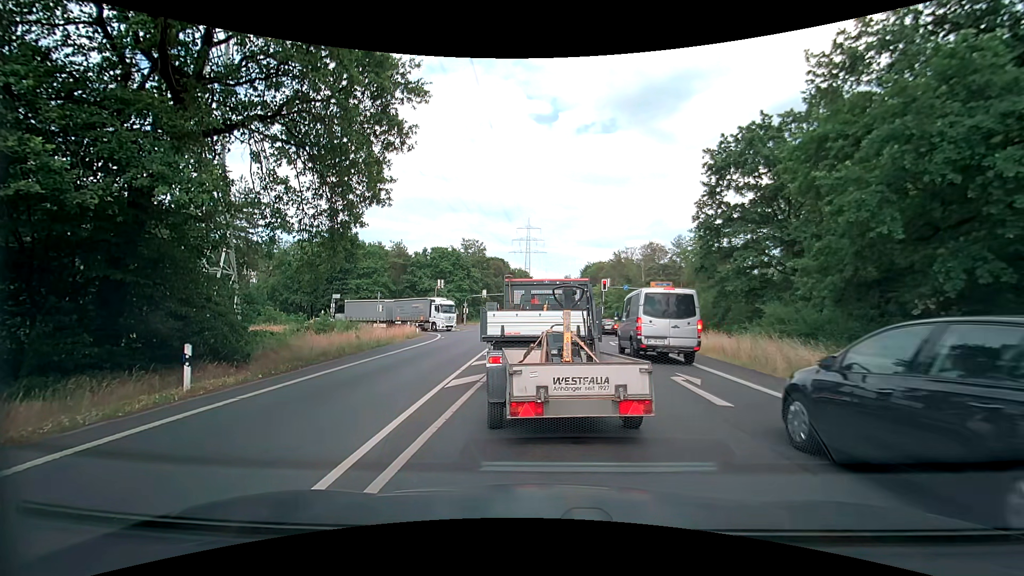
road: secondary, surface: asphalt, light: Day
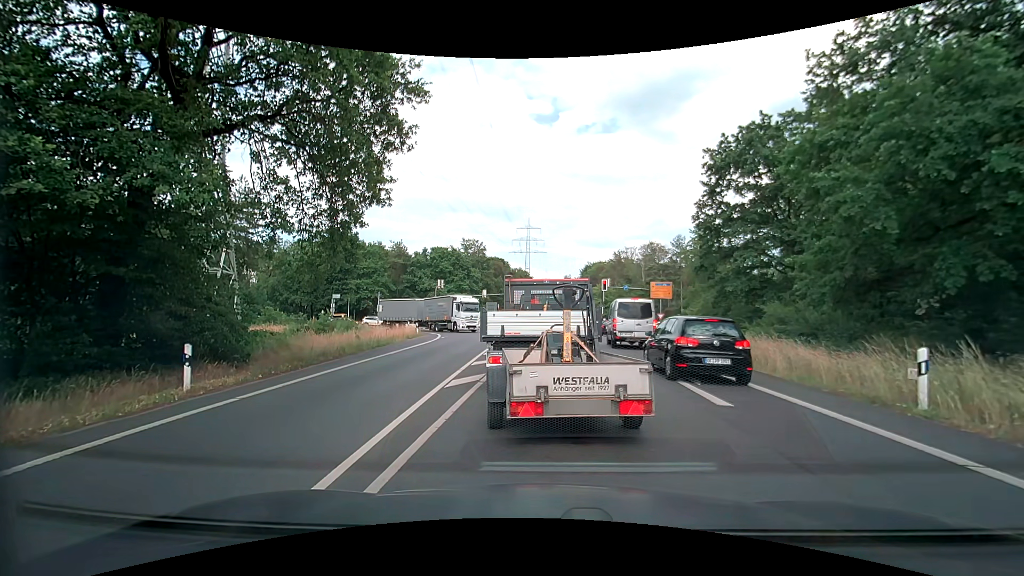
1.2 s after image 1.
(0.0, 0.0) m; 0°
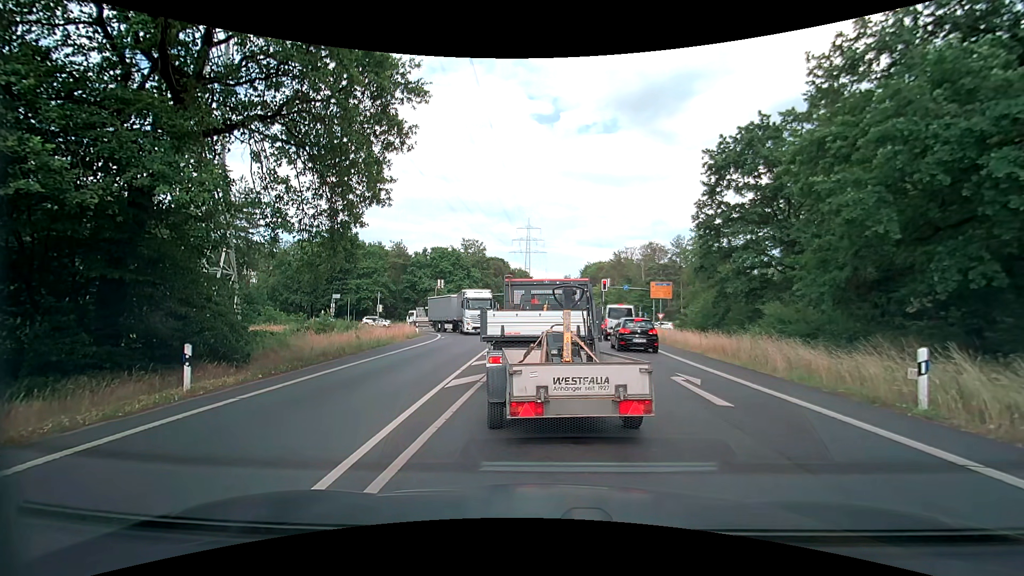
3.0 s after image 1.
(0.0, 0.0) m; 0°
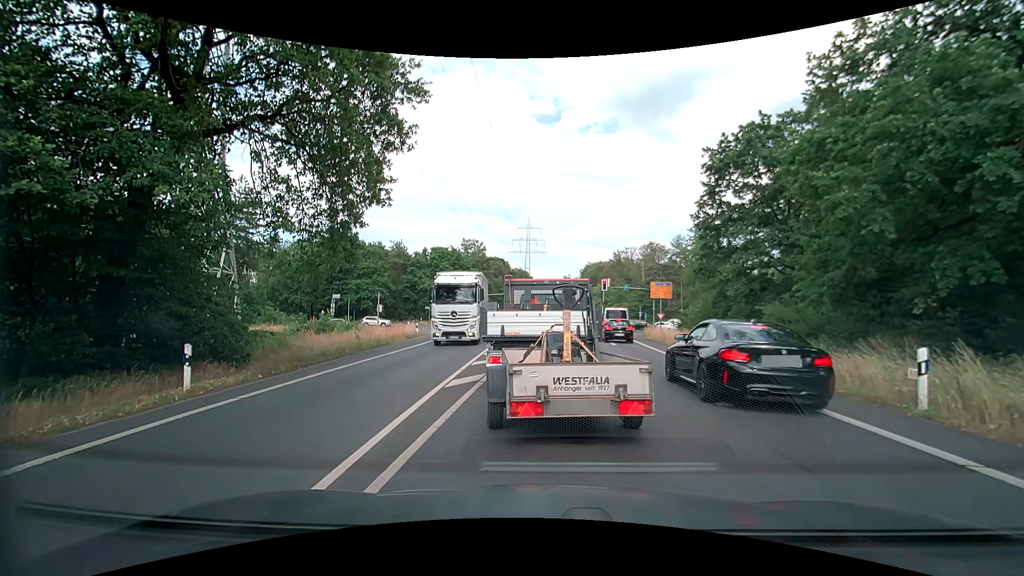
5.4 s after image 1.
(0.0, 0.0) m; 0°
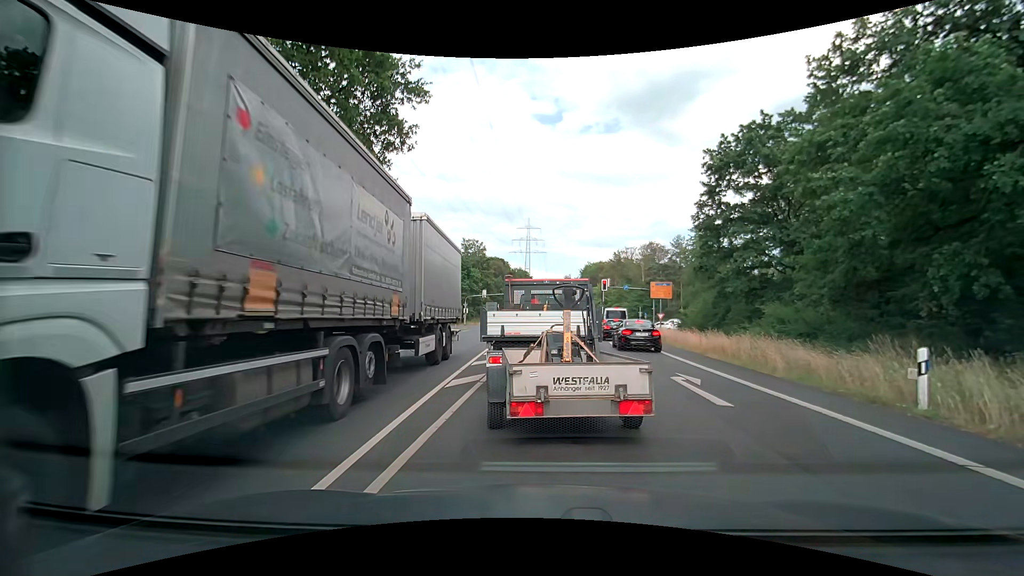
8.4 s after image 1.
(0.0, 0.0) m; 0°
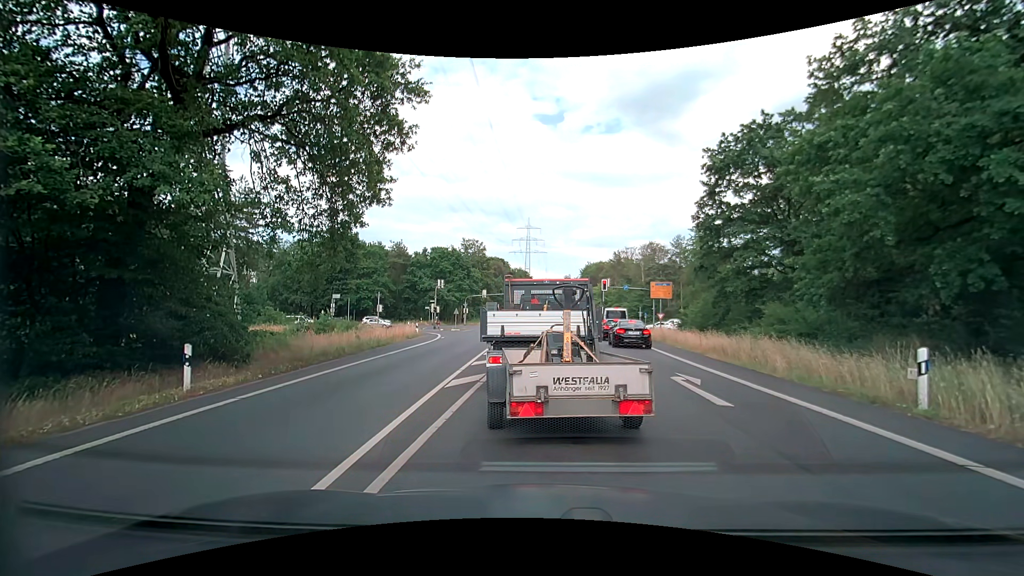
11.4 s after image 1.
(0.0, 0.0) m; 0°
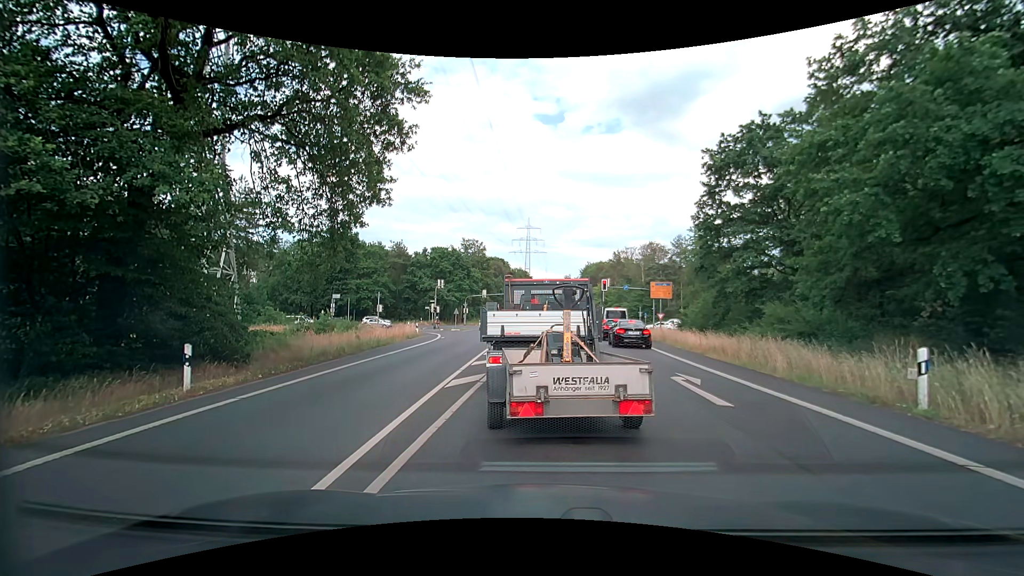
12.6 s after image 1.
(0.0, 0.0) m; 0°
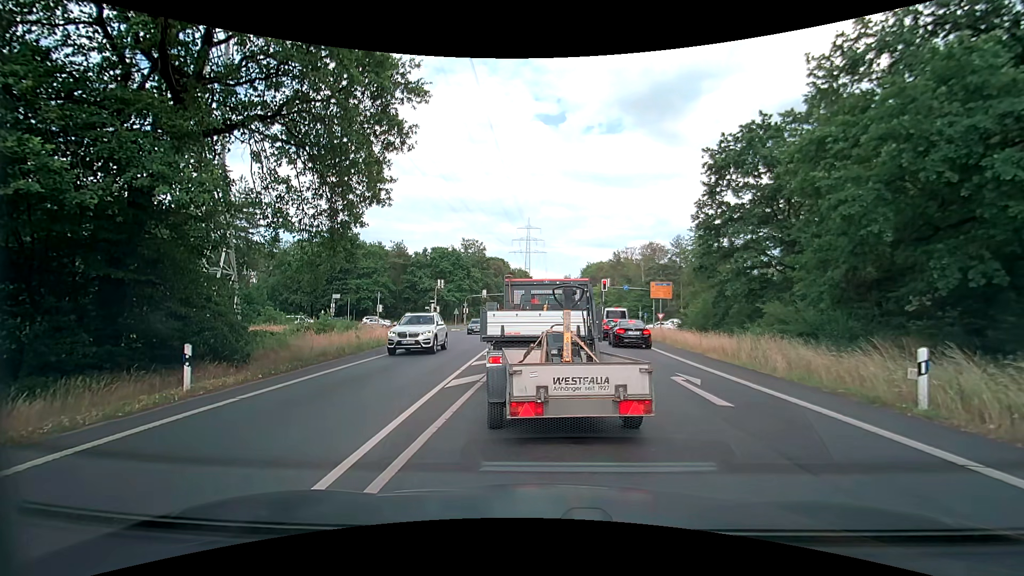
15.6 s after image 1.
(0.0, 0.0) m; 0°
